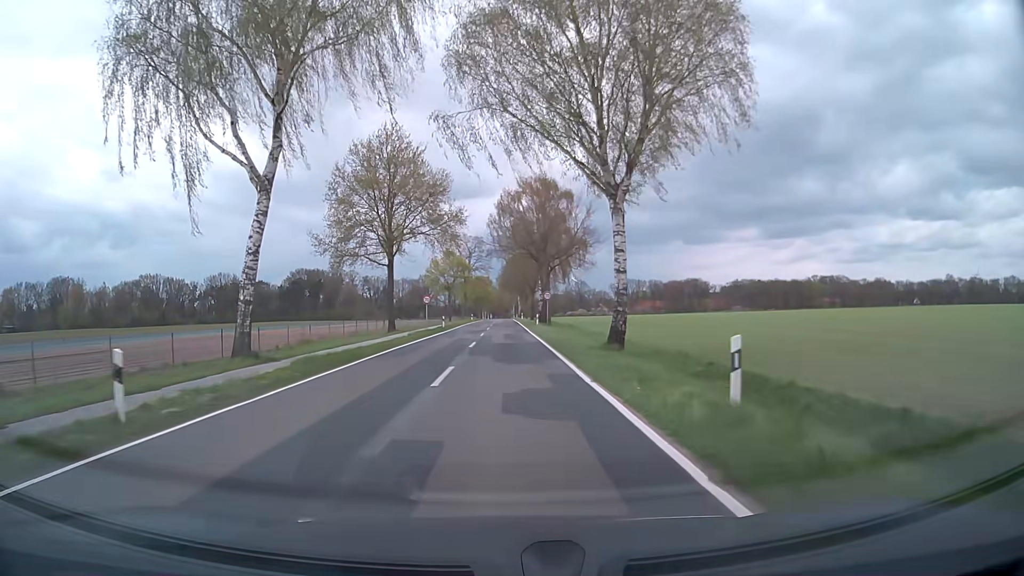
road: secondary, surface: asphalt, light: Day
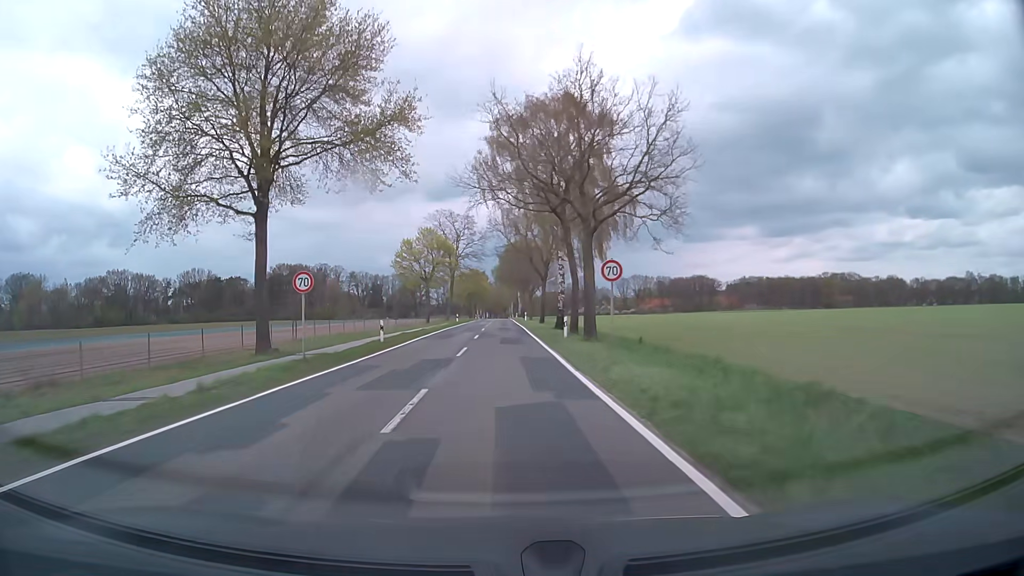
(0.0, +28.8) m; 0°
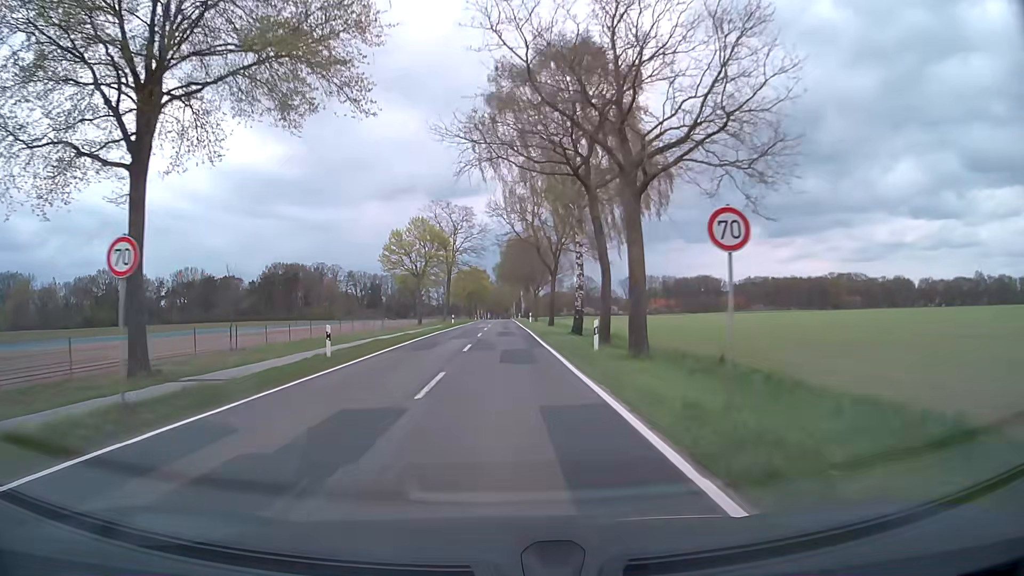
(0.0, +9.6) m; 0°
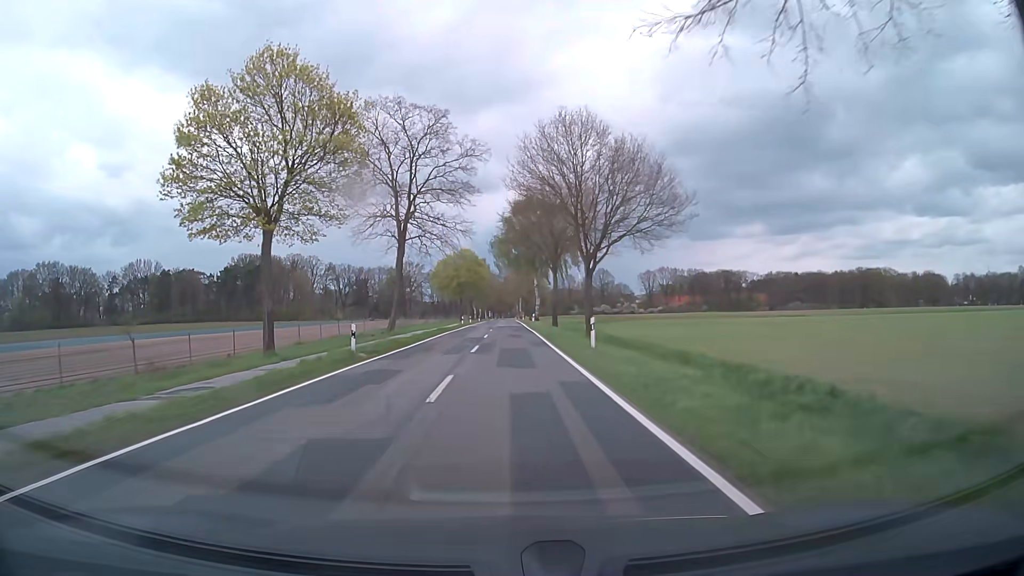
(-0.2, +47.8) m; 0°
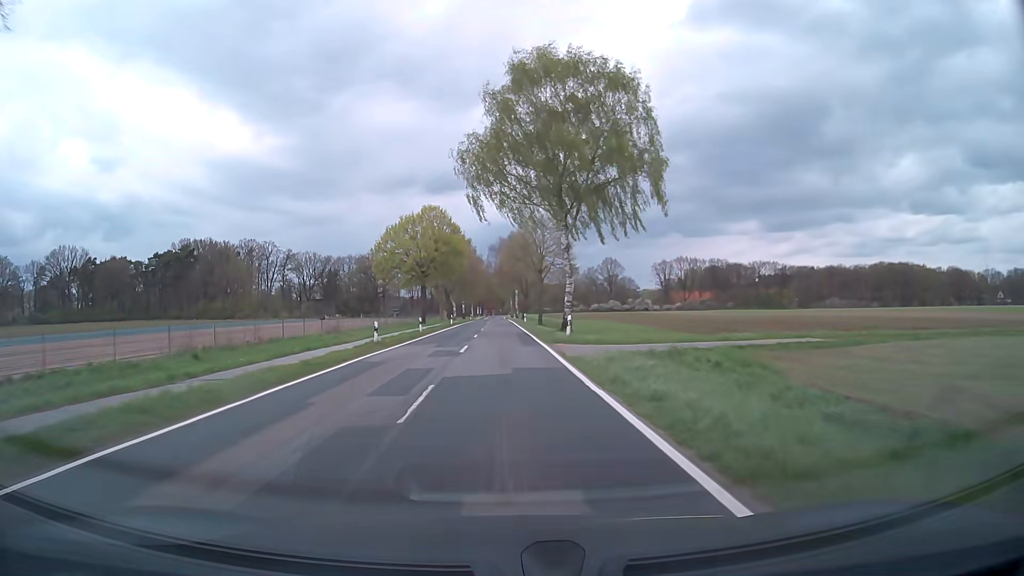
(+0.1, +49.4) m; 0°
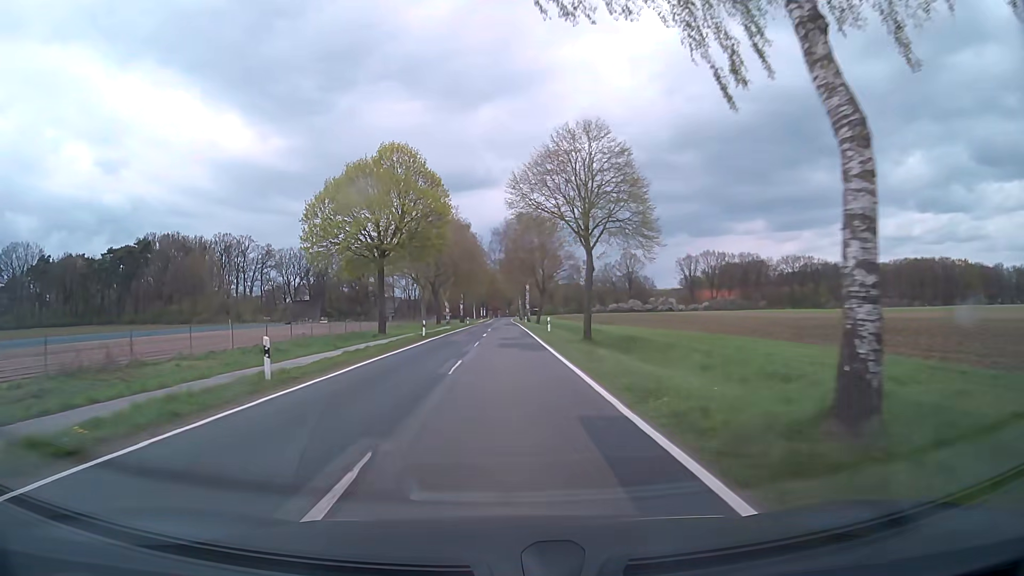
(-0.1, +30.3) m; 0°
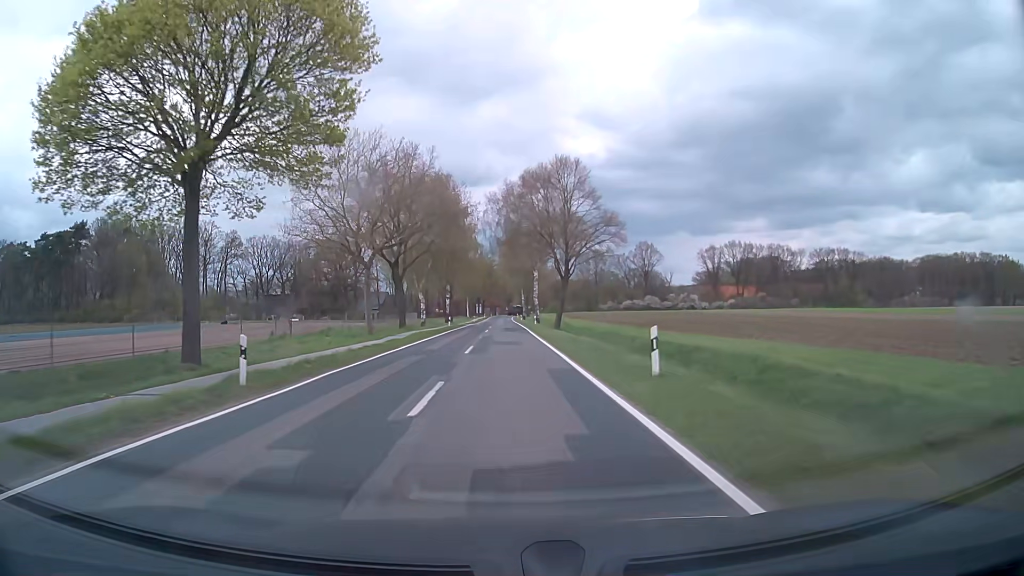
(-0.1, +30.5) m; 0°
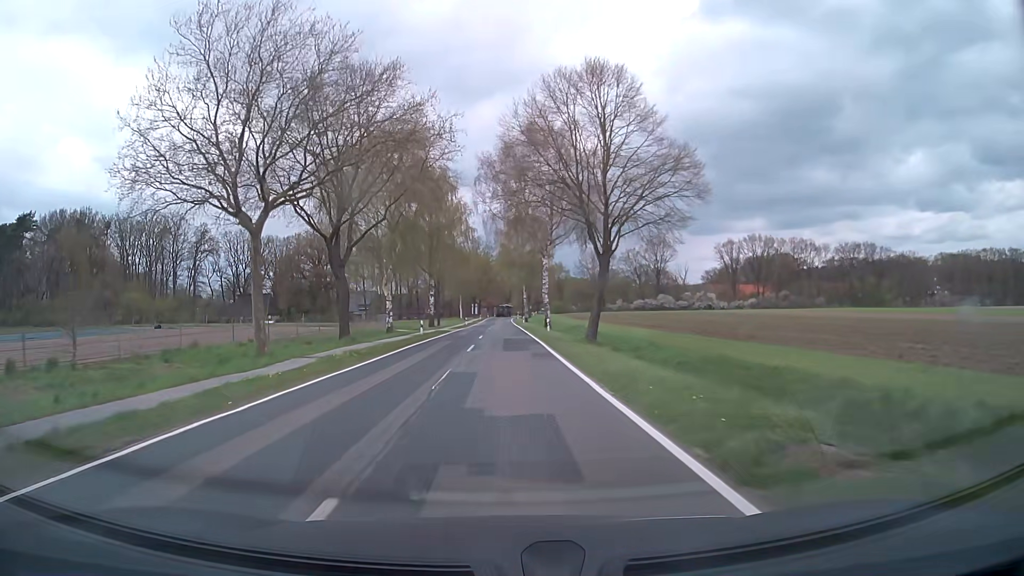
(0.0, +20.4) m; 0°
(0, +10) (0, +20) (0, +30) (0, +40) (0, +50) (0, +60) (0, +70) (0, +80) (0, +90) (0, +100) m
